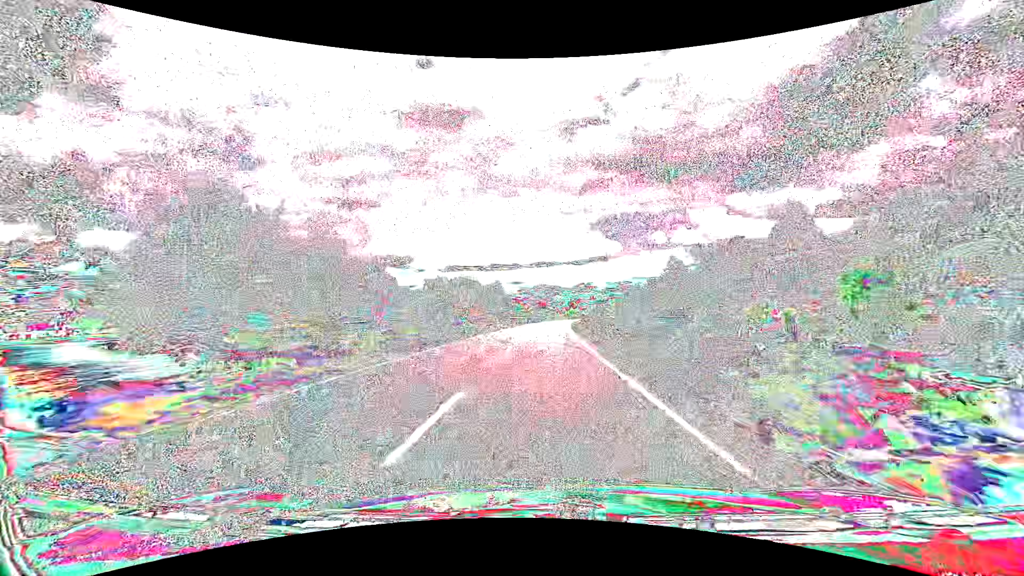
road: tertiary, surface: asphalt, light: Day
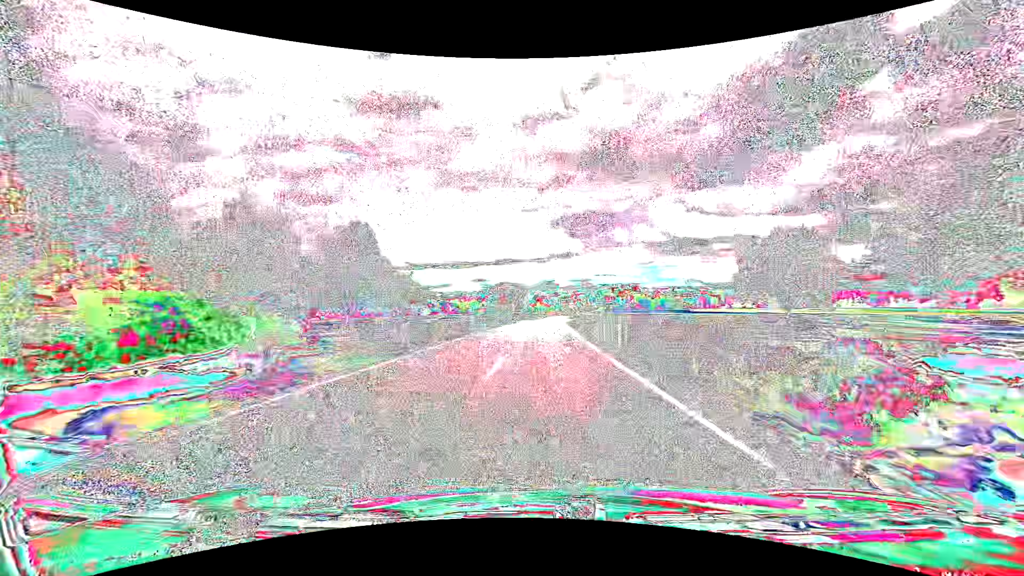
(+2.9, +79.7) m; +4°
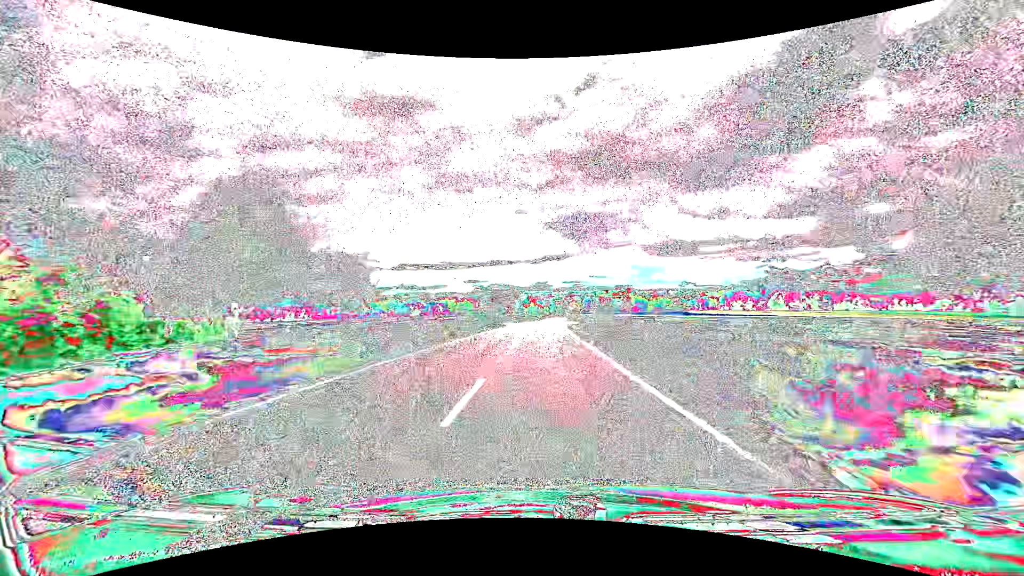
(+0.1, +16.2) m; +1°
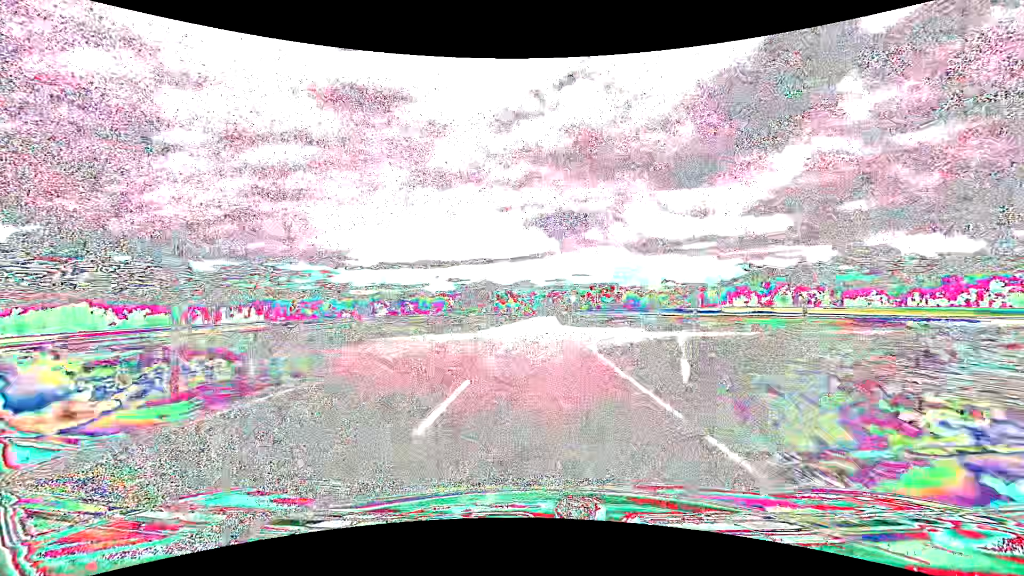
(+1.0, +49.1) m; +2°
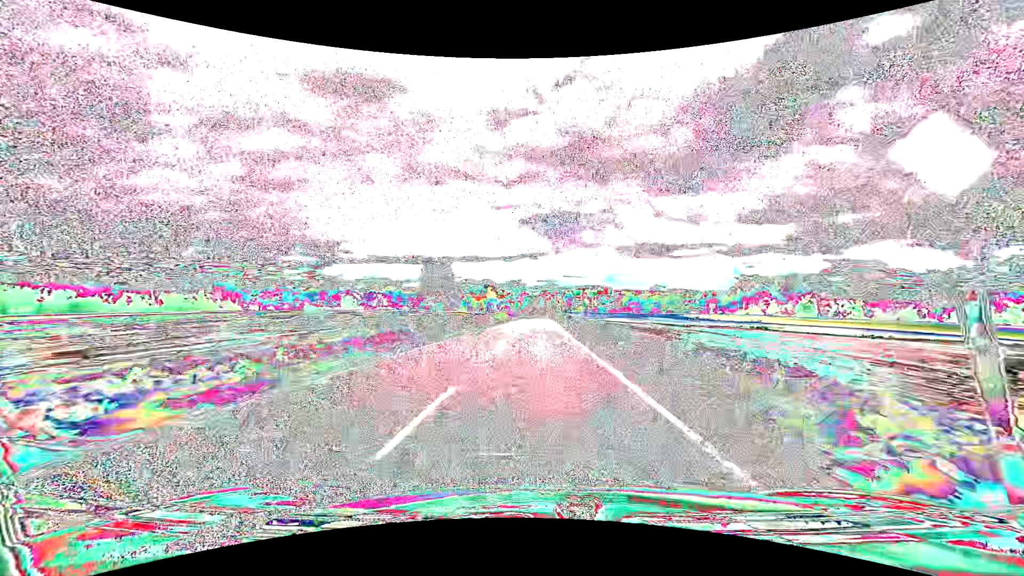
(+0.5, +49.6) m; +1°
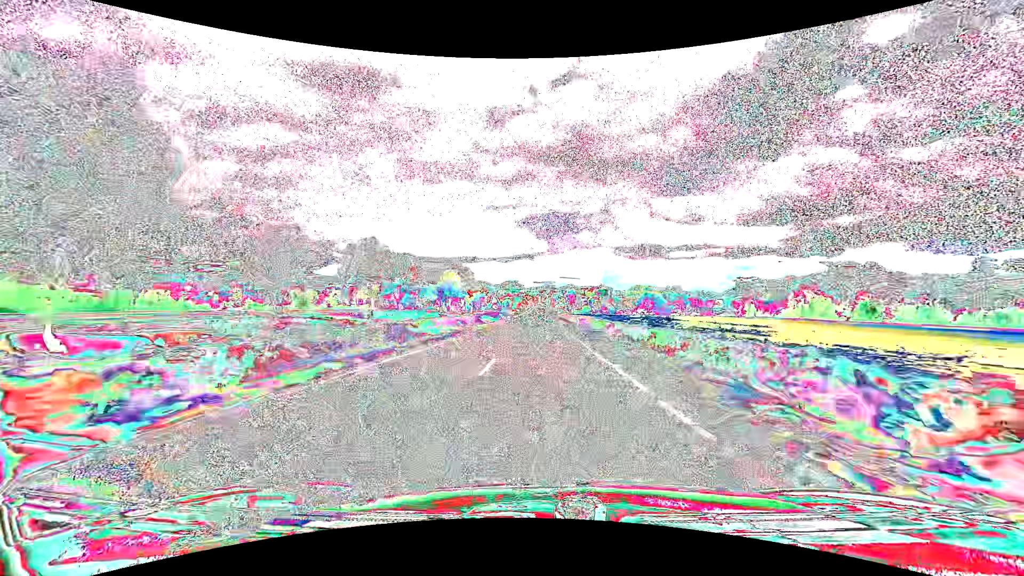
(+0.5, +67.0) m; 0°
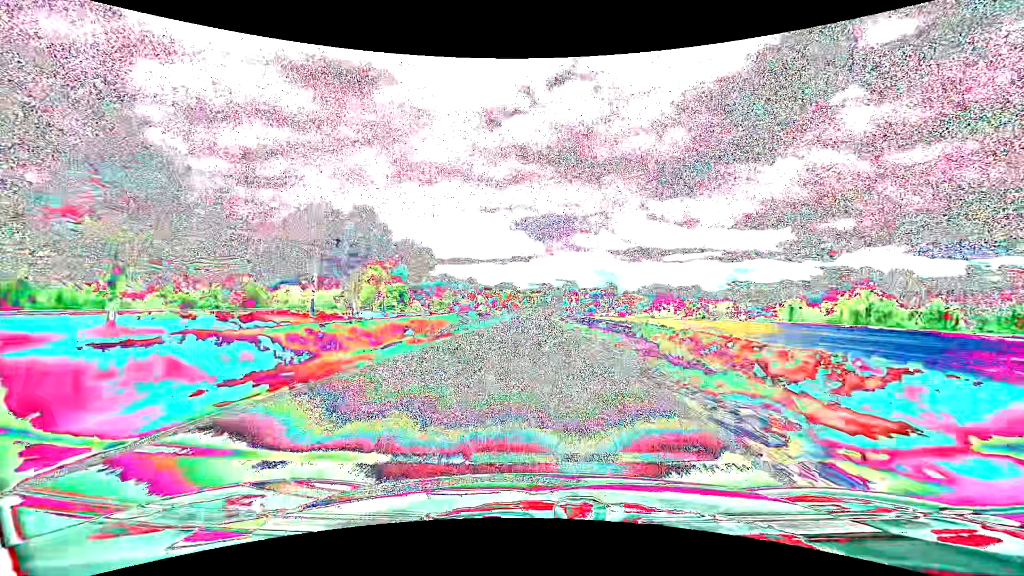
(+0.1, +51.5) m; 0°
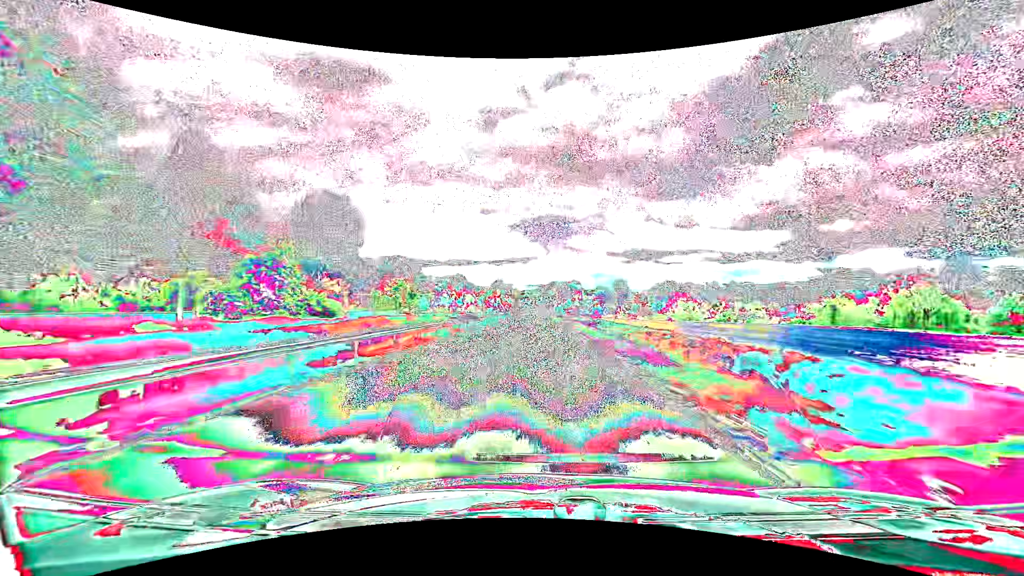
(+0.1, +34.6) m; 0°
(0, +10) (0, +20) (0, +30) (0, +40) (0, +50) (0, +60) (0, +70) (0, +80) (0, +90) (0, +100) m
